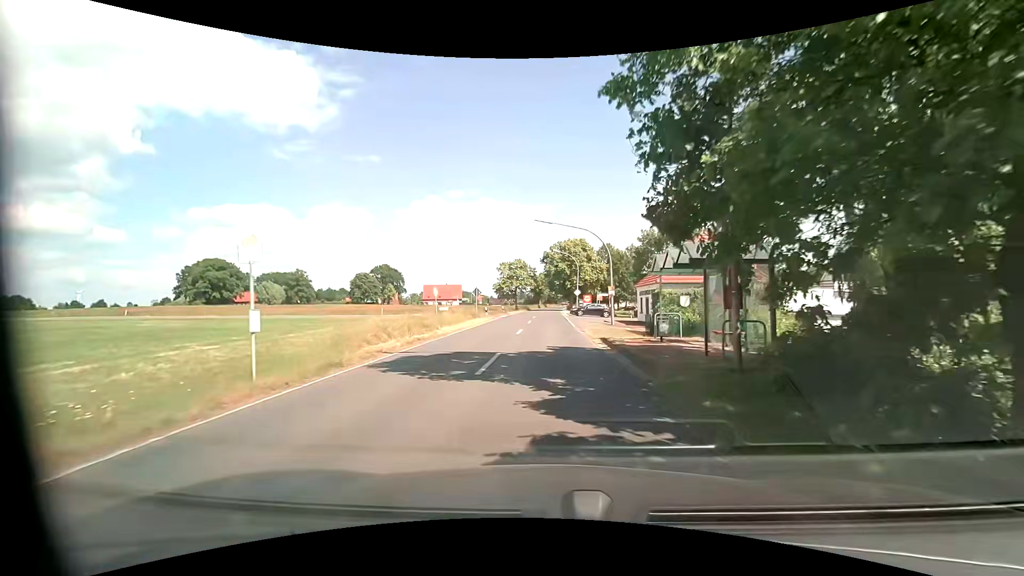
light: Day
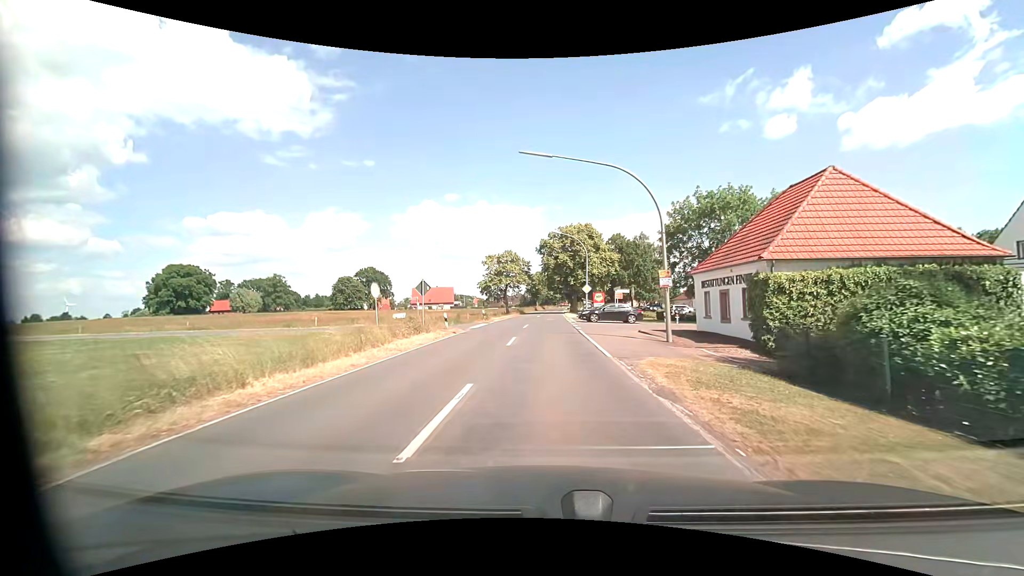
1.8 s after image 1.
(+0.1, +17.0) m; 0°
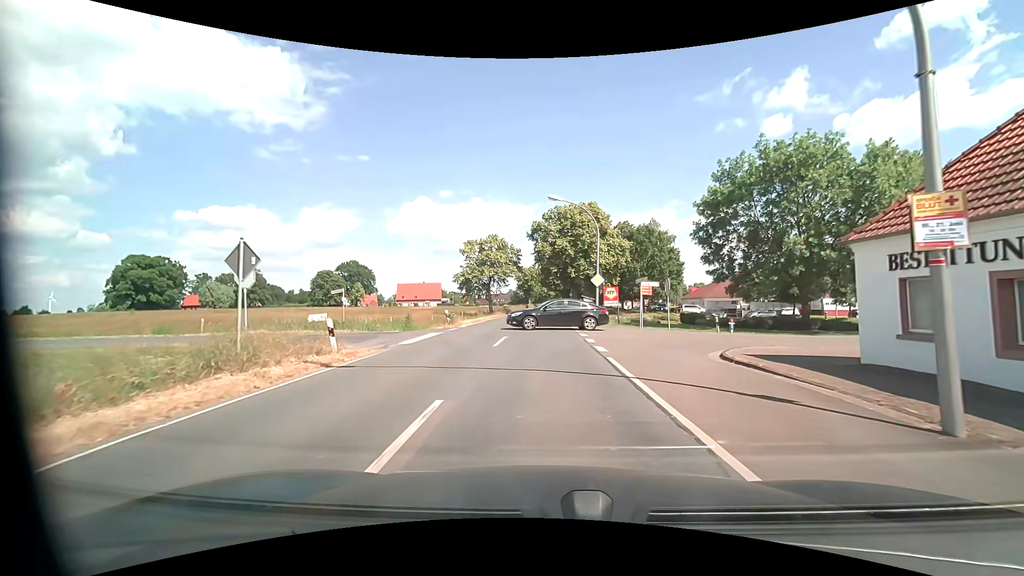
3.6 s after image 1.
(+0.1, +13.5) m; +1°
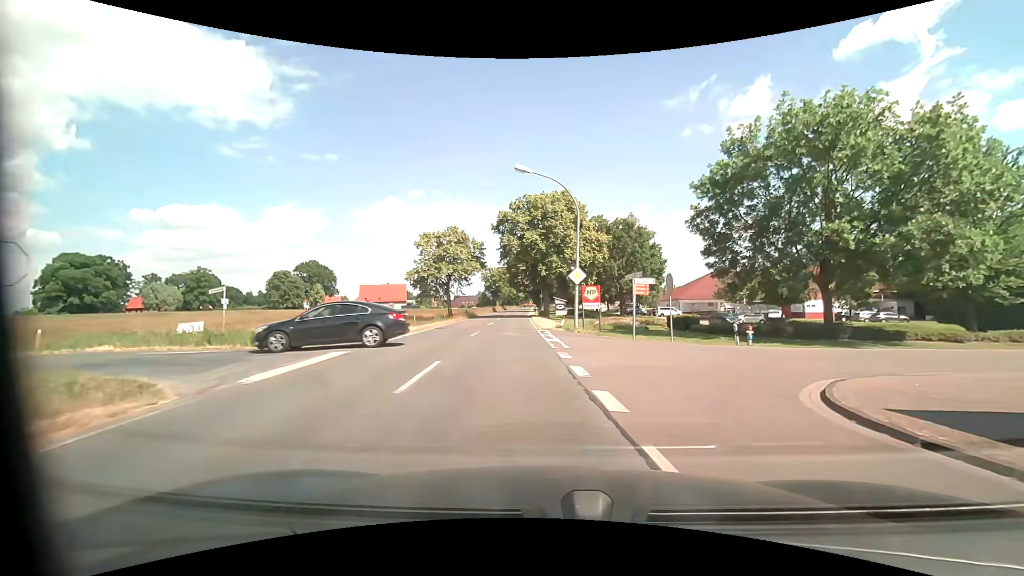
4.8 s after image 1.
(+0.1, +7.1) m; +2°
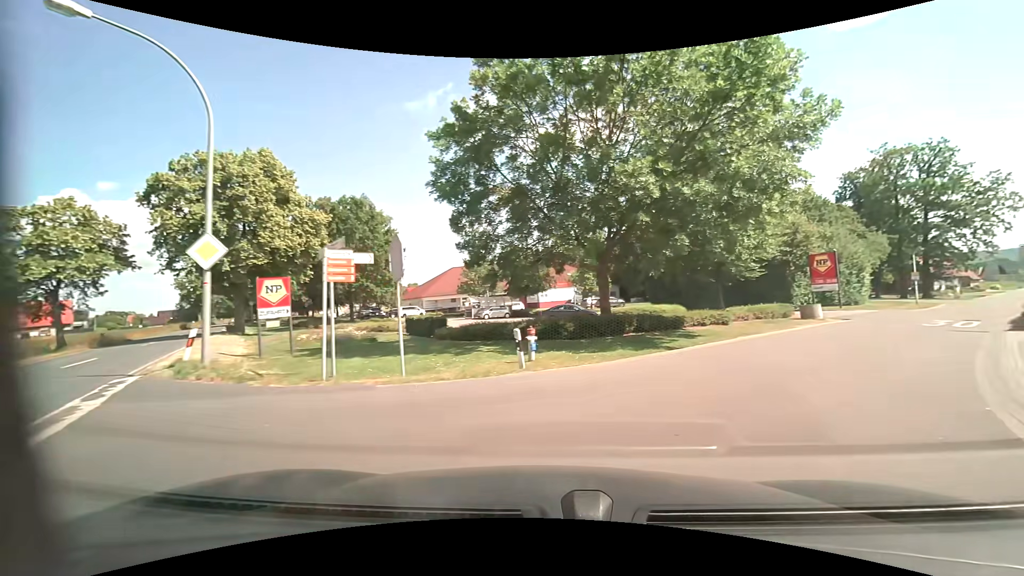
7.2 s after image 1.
(+2.2, +11.3) m; +28°
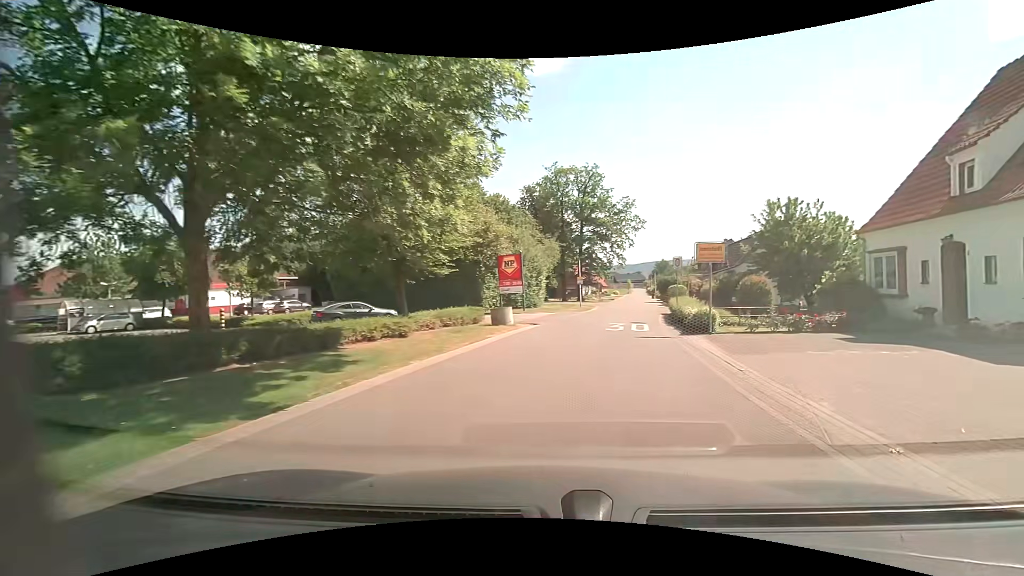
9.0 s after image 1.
(+2.3, +7.7) m; +33°
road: unclassified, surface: asphalt
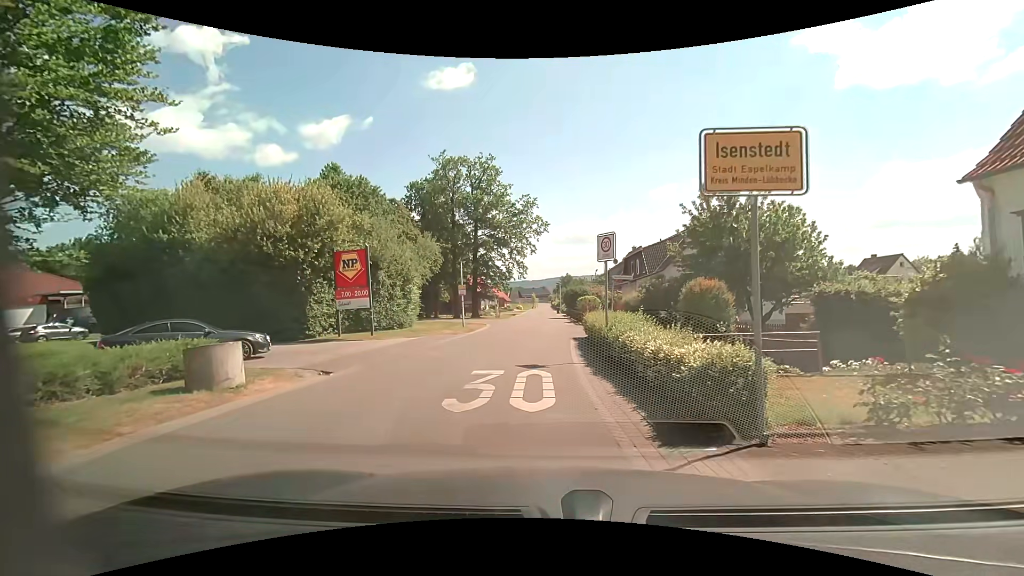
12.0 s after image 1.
(+2.3, +12.2) m; +12°
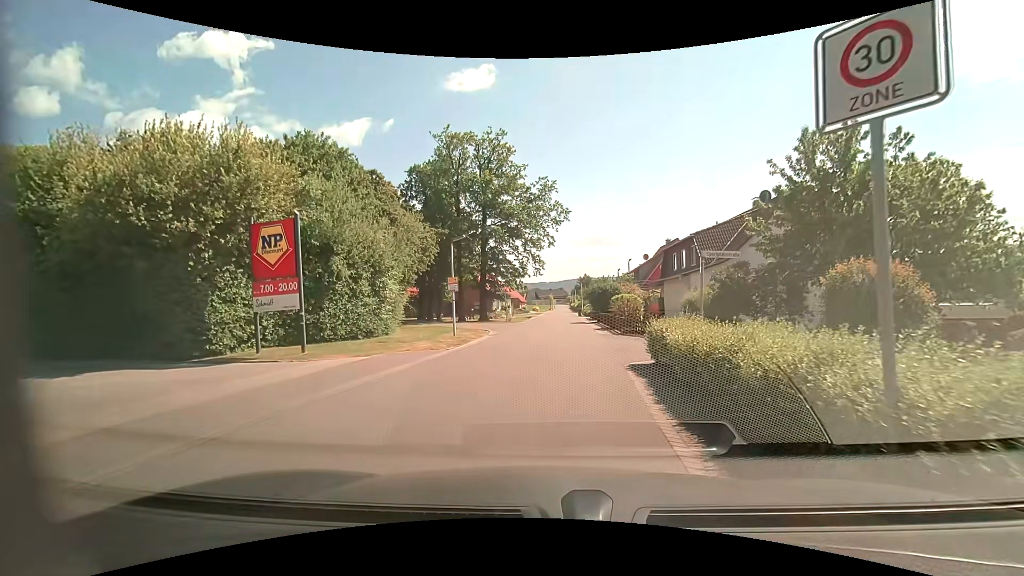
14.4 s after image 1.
(-0.4, +9.2) m; -2°
(0, +10) (0, +20) (+1, +30) (+1, +40) (+1, +50) (+1, +60) (+2, +70) (+2, +80) (+2, +90) (+3, +100) m
